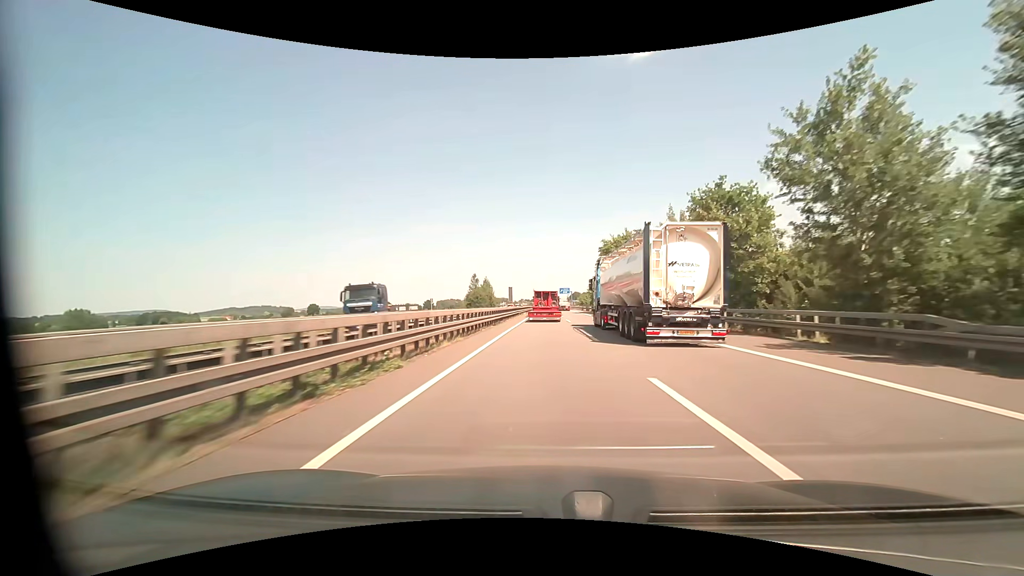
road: motorway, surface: asphalt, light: Day
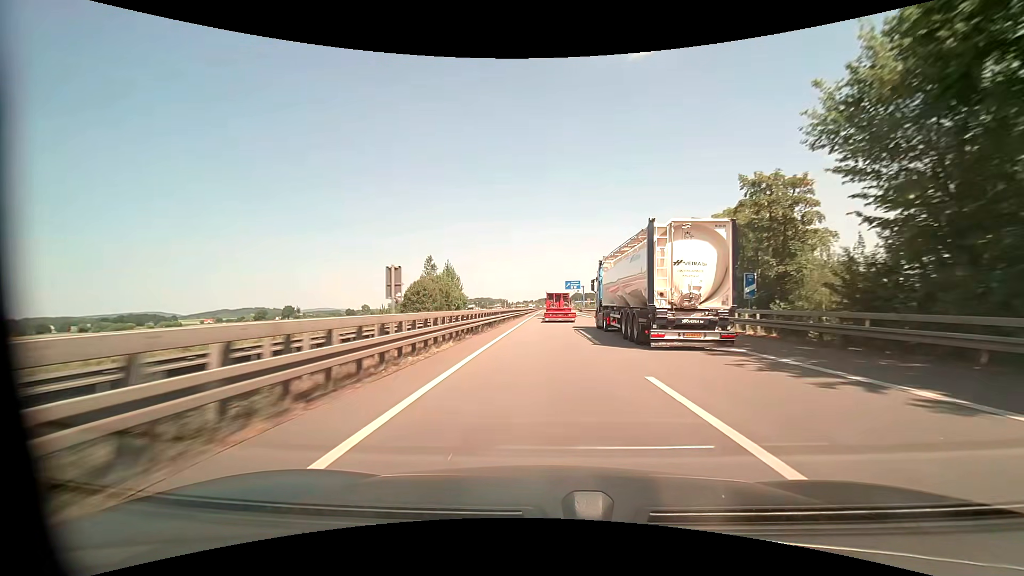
(0.0, +72.8) m; 0°
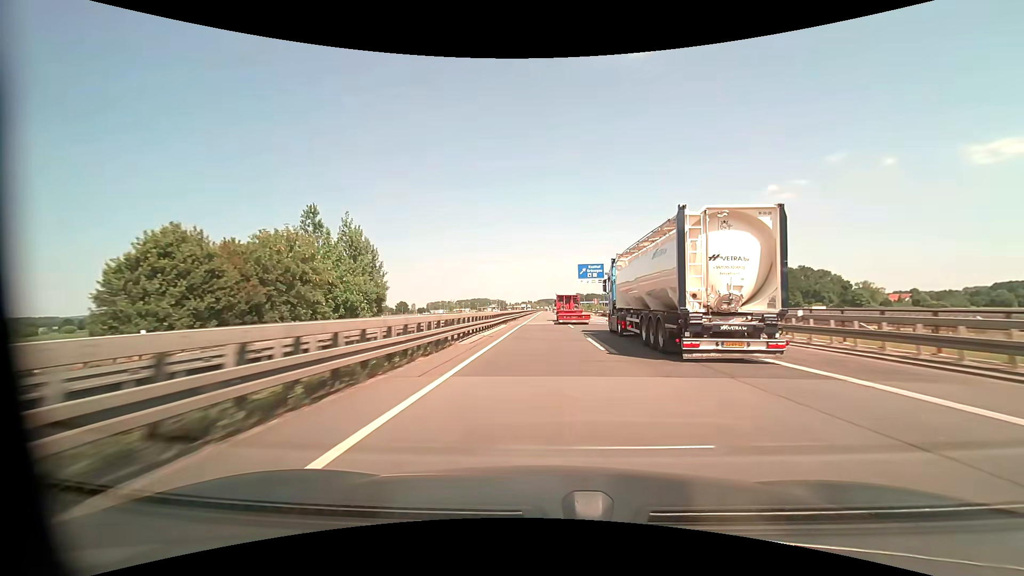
(+0.2, +60.2) m; 0°
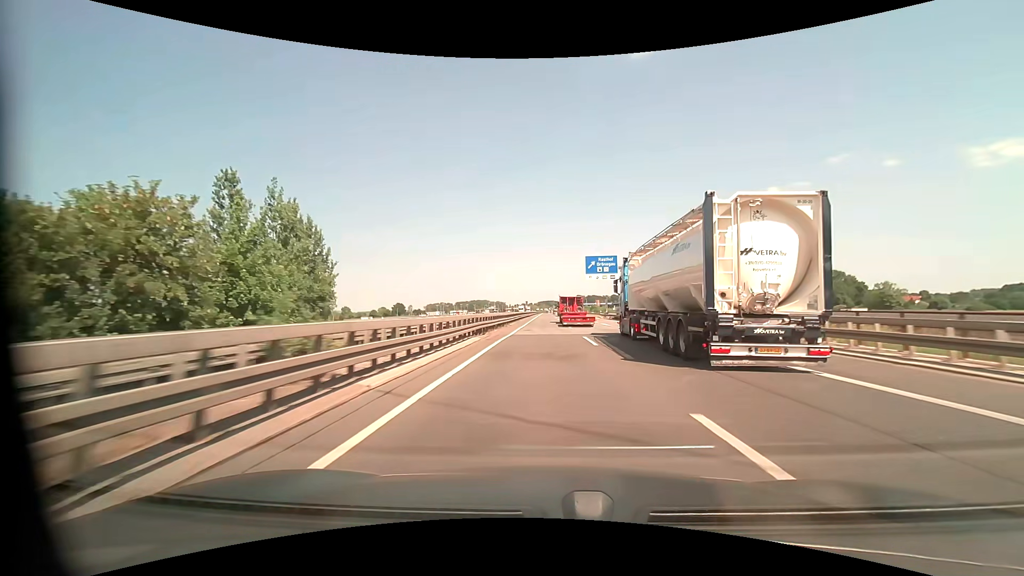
(0.0, +15.9) m; 0°
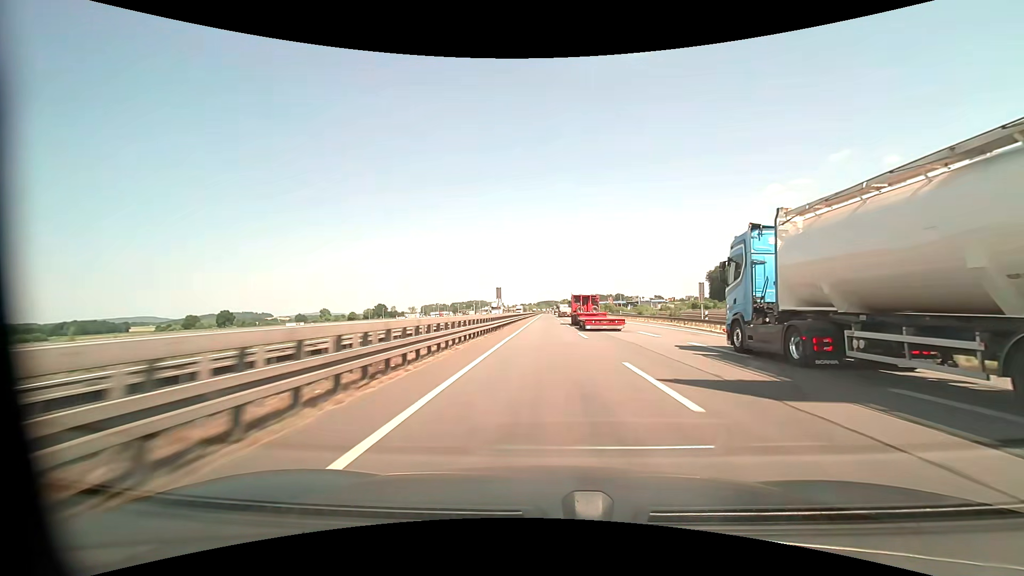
(0.0, +67.0) m; 0°
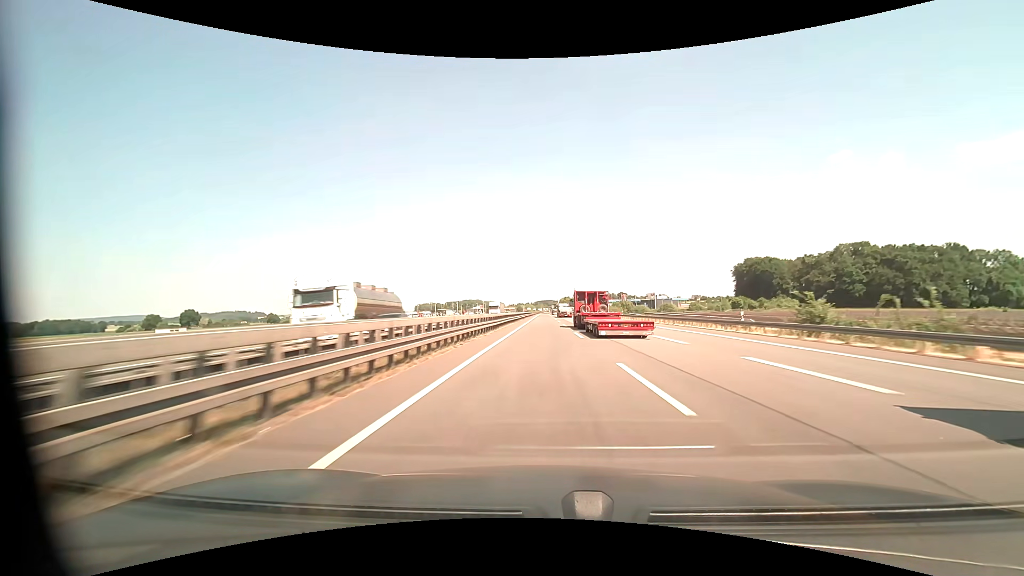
(+0.1, +54.5) m; 0°
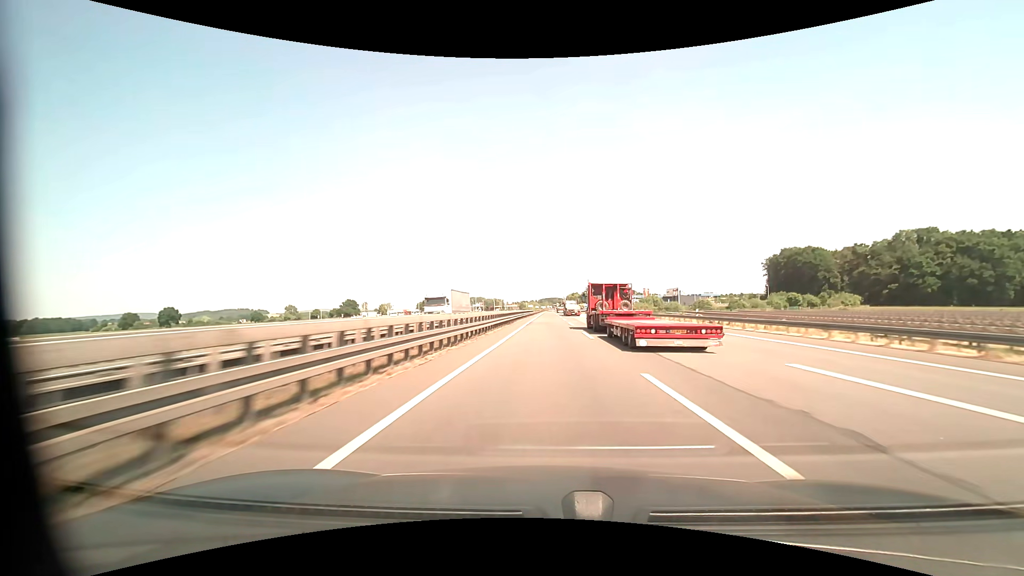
(-0.2, +38.4) m; -1°
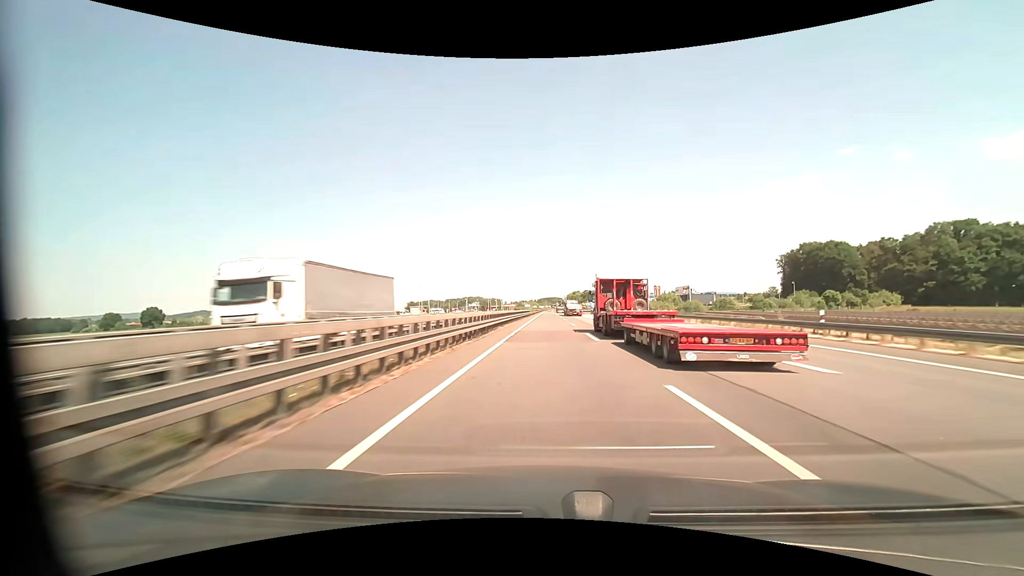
(0.0, +19.7) m; 0°
(0, +10) (0, +20) (0, +30) (0, +40) (0, +50) (0, +60) (0, +70) (0, +80) (0, +90) (0, +100) m
